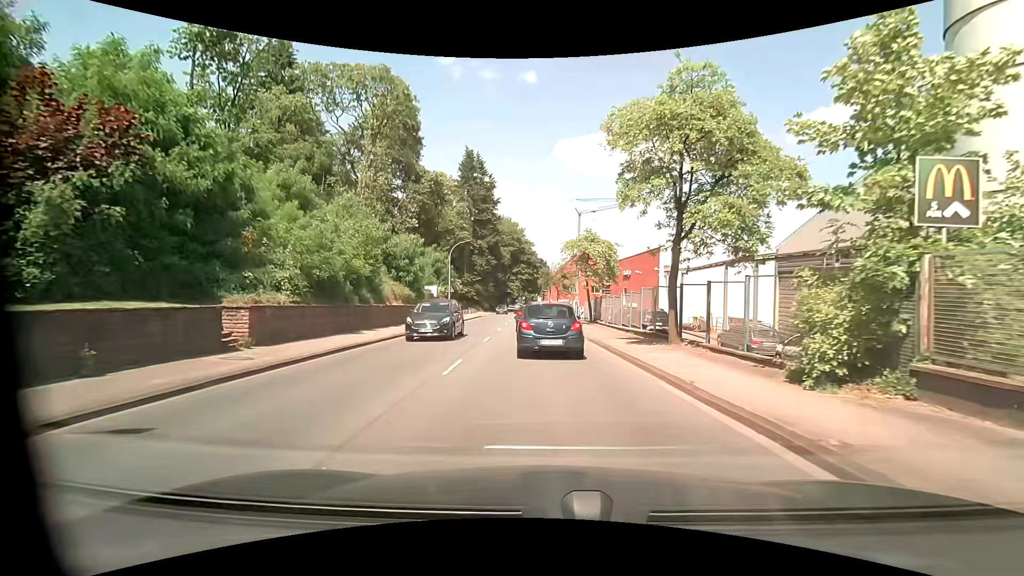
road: primary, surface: asphalt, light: Day
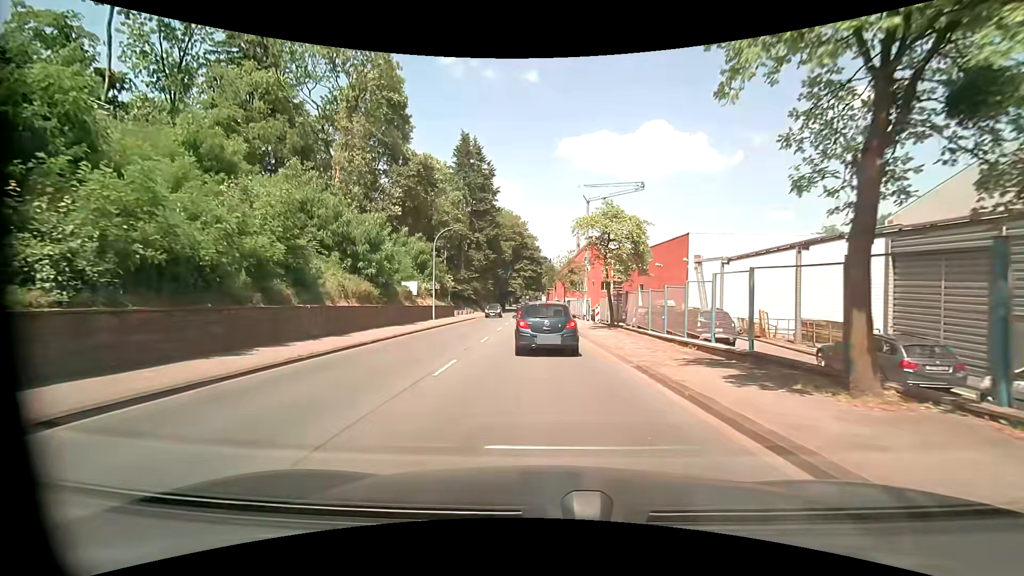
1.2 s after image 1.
(-0.1, +9.0) m; -1°
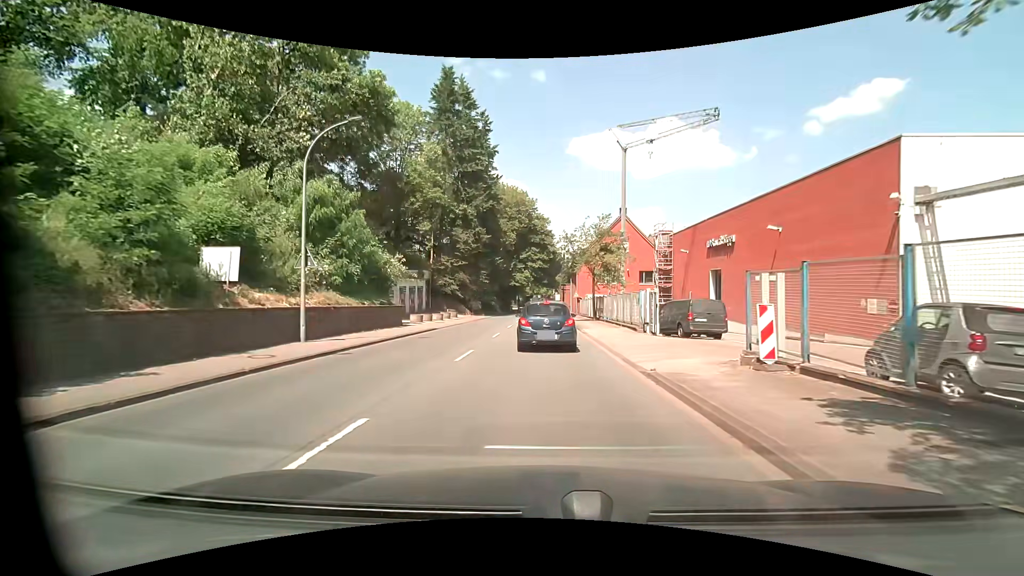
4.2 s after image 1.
(-0.1, +24.3) m; -1°
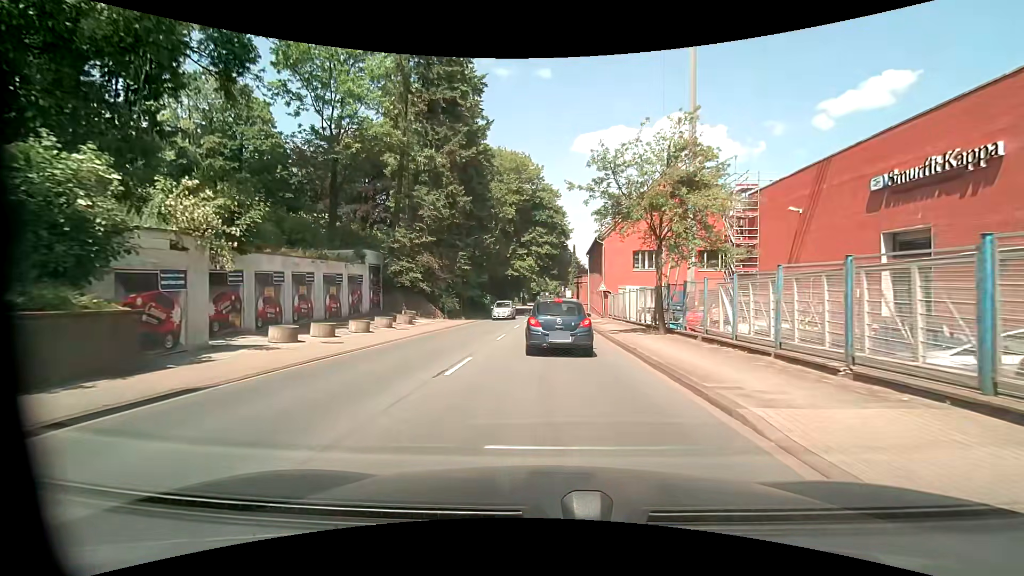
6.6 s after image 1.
(-0.2, +20.6) m; -1°
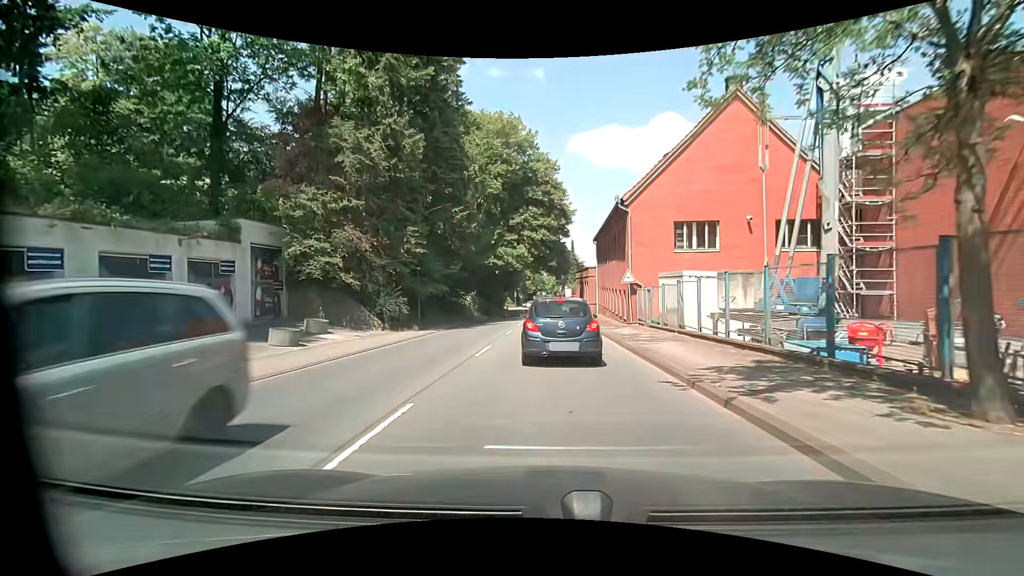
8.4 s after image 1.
(+0.2, +14.2) m; +1°
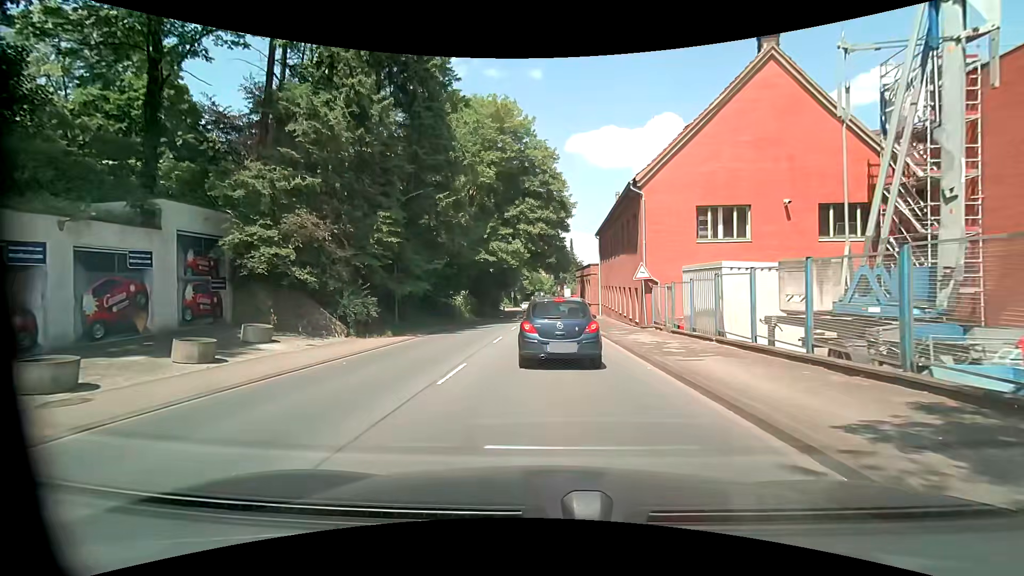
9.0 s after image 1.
(0.0, +4.3) m; 0°
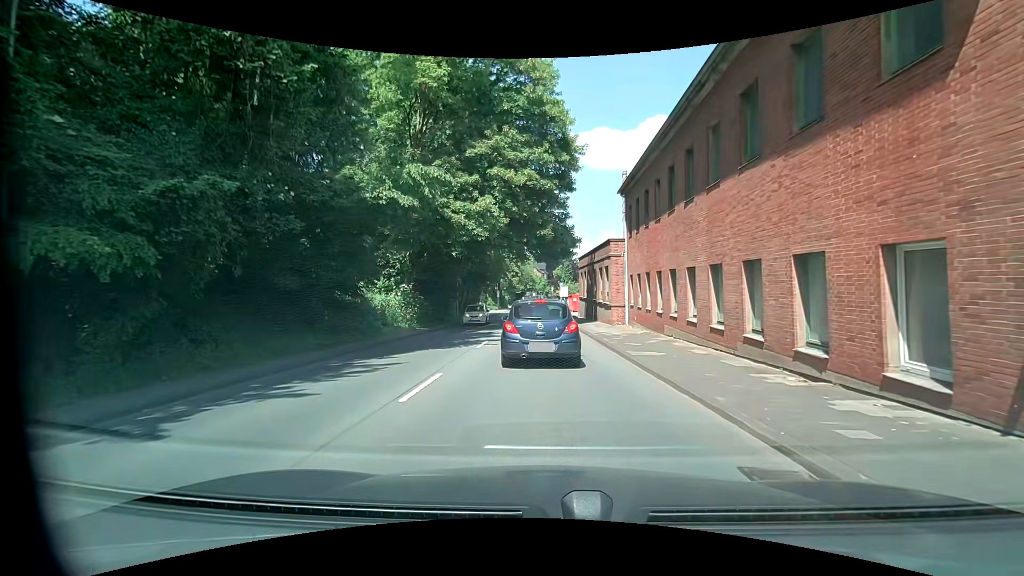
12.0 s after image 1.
(0.0, +19.1) m; 0°
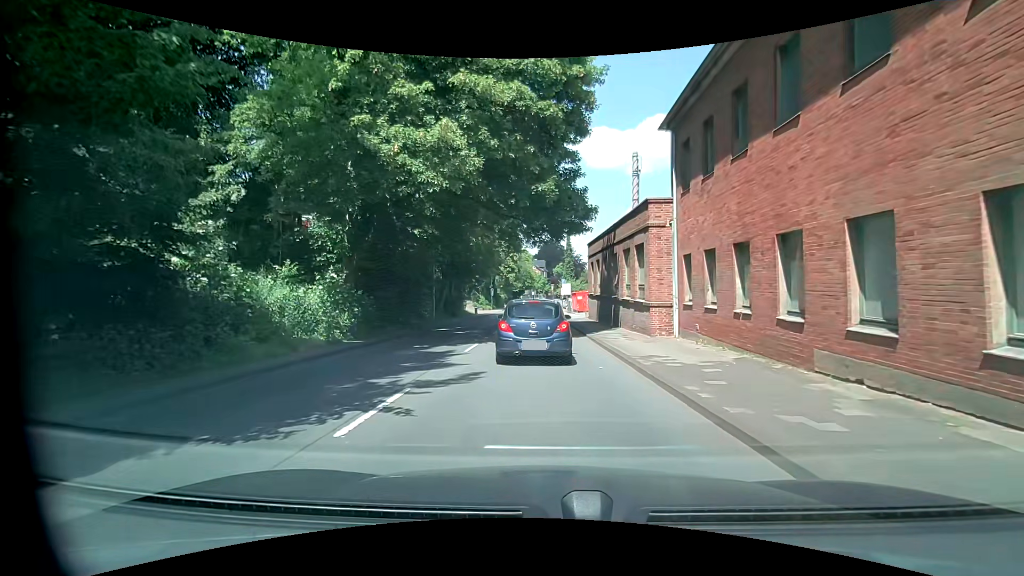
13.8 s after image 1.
(0.0, +10.7) m; +1°
(0, +10) (0, +20) (0, +30) (-1, +40) (-1, +50) (-2, +60) (-2, +70) (-2, +80) (-2, +90) (-2, +100) m
